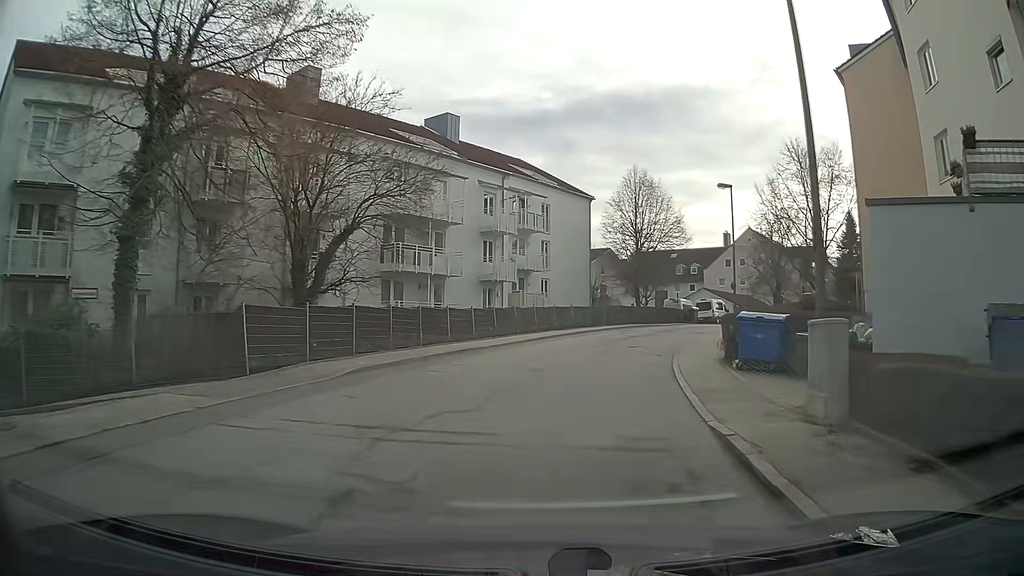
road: residential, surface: asphalt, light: Day
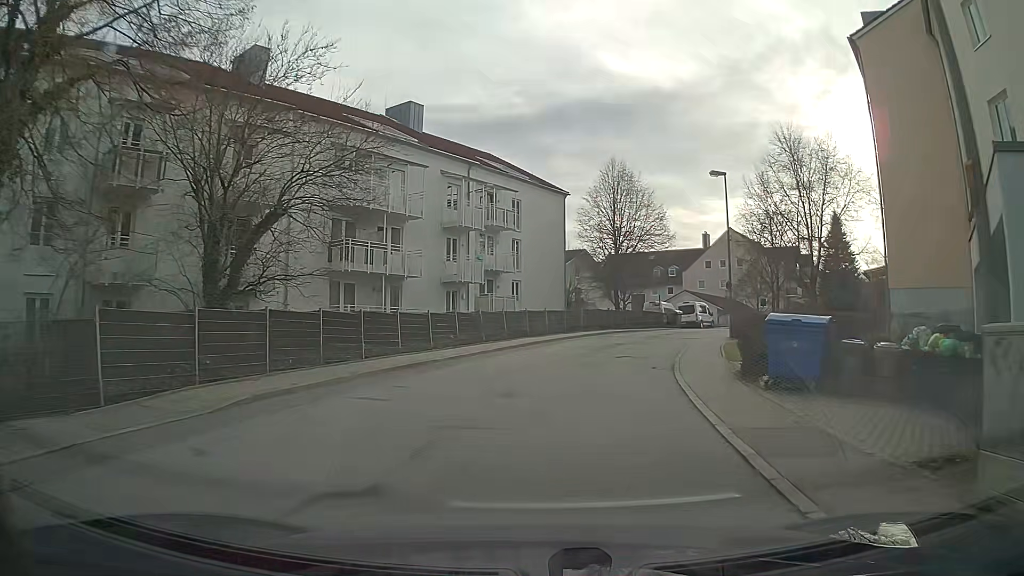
(+0.1, +4.2) m; +2°
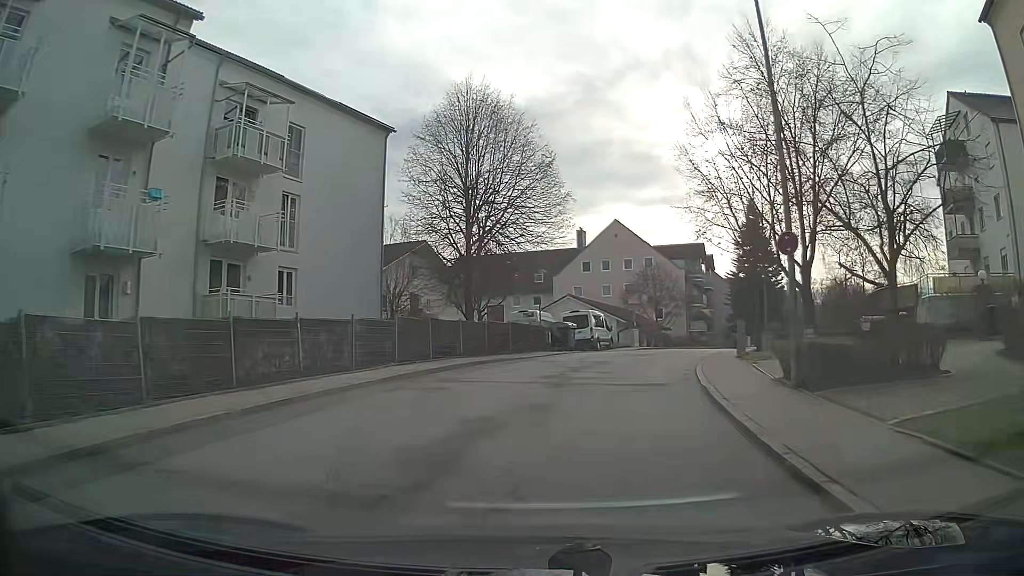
(+2.1, +20.8) m; +12°
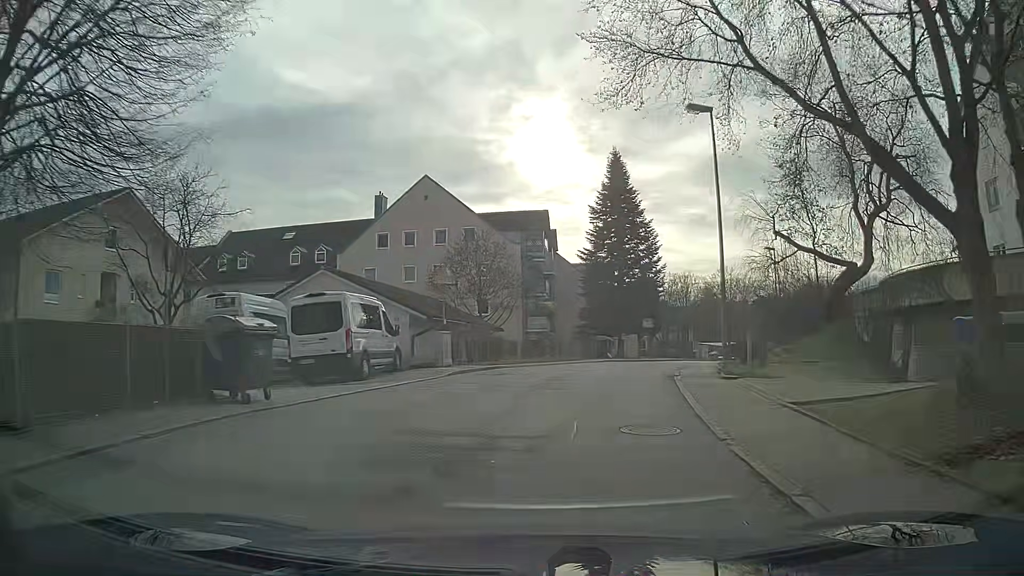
(+3.1, +21.3) m; +16°
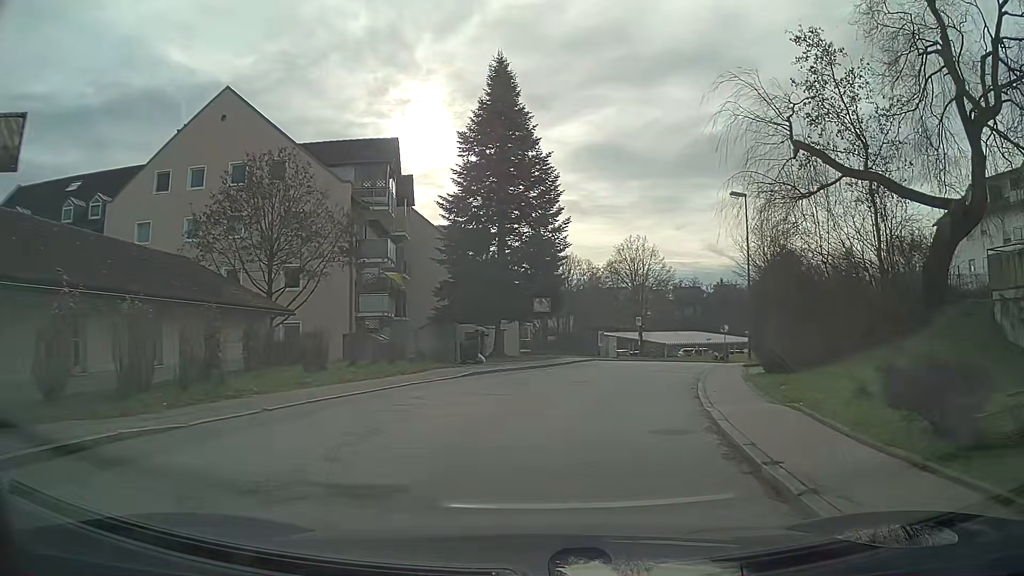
(+1.6, +18.0) m; +11°
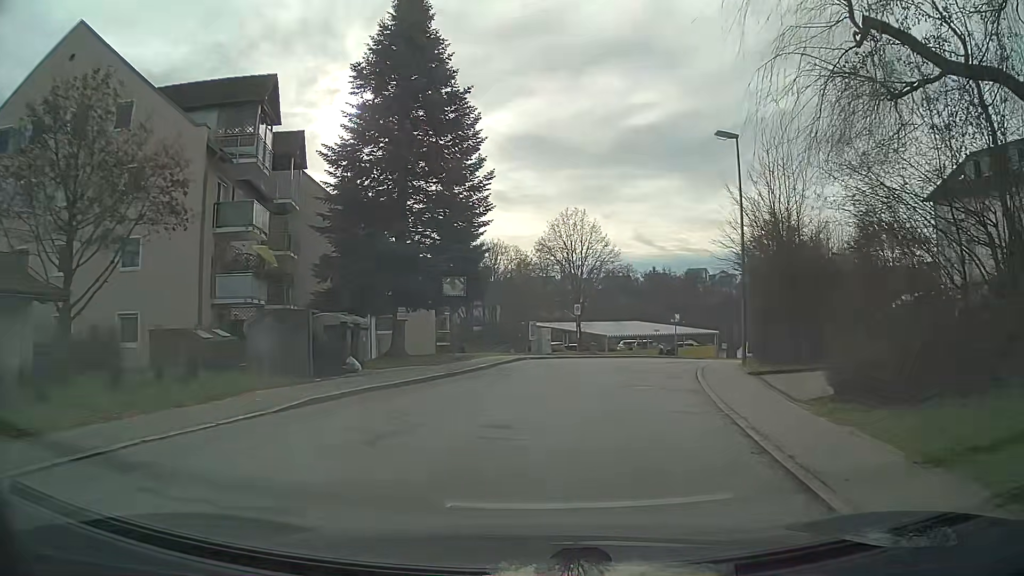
(+0.5, +9.1) m; +6°
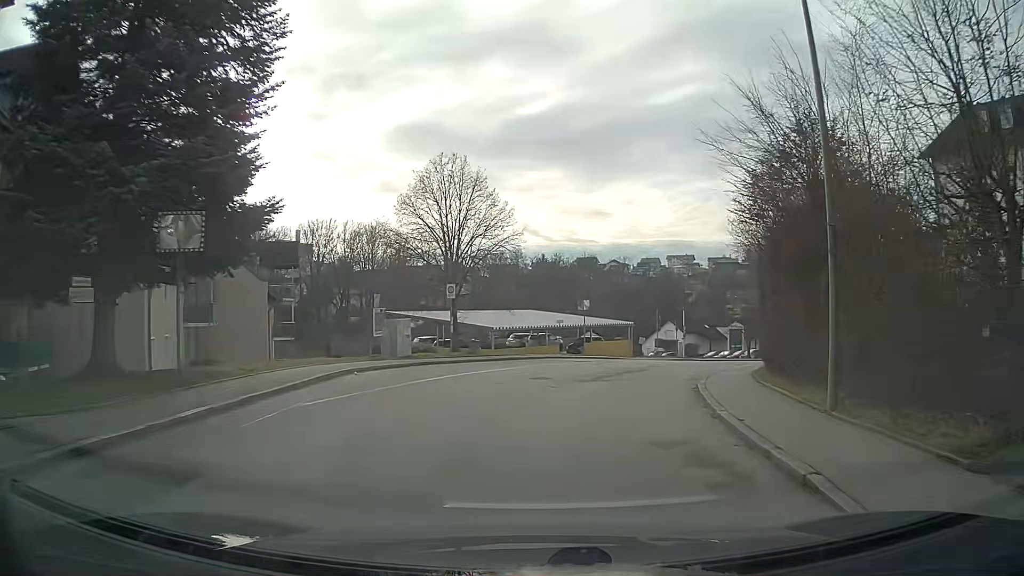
(+1.1, +13.7) m; +10°
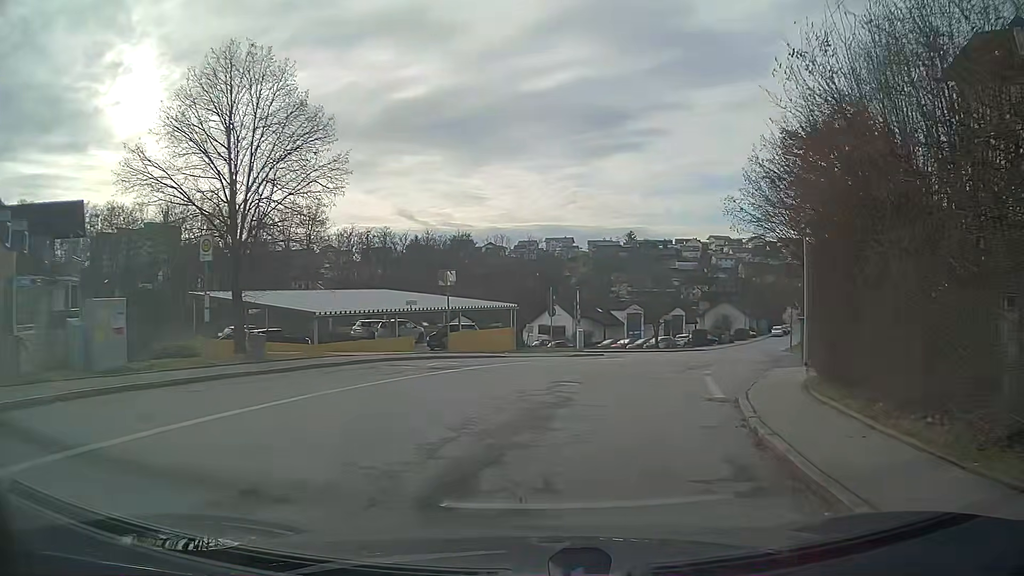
(+1.2, +13.9) m; +10°
